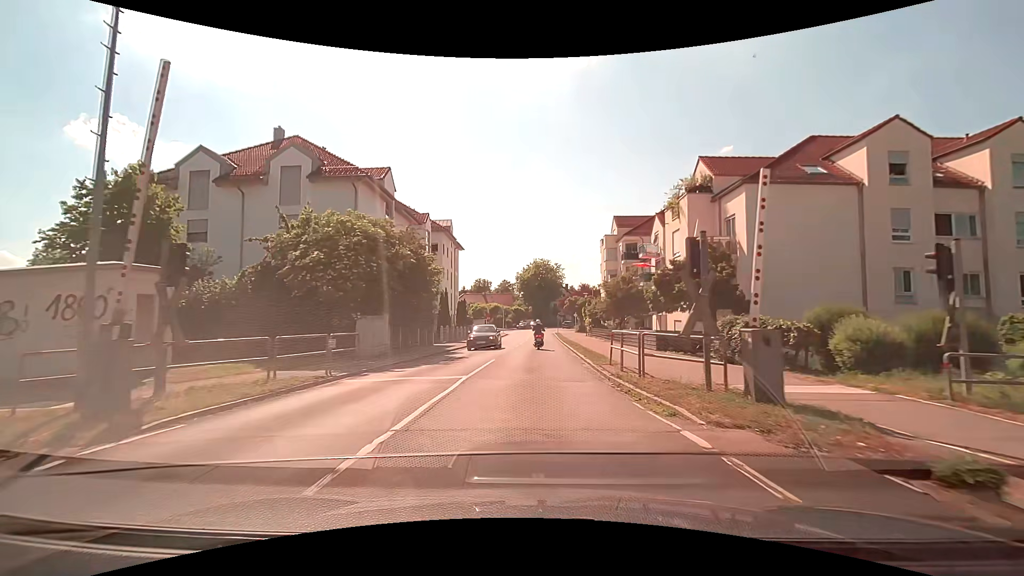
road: tertiary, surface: asphalt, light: Day
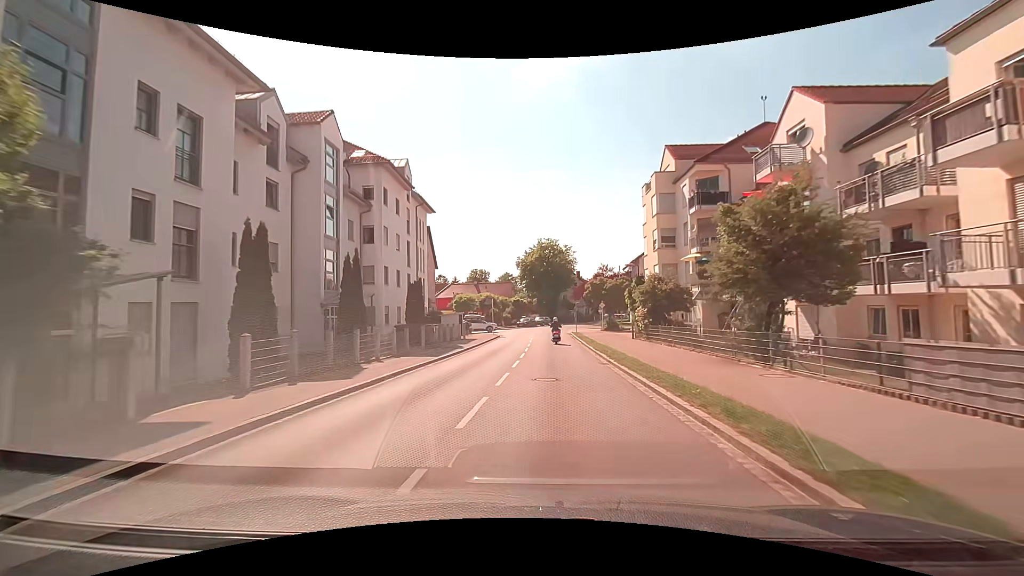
(-0.2, +25.0) m; -1°
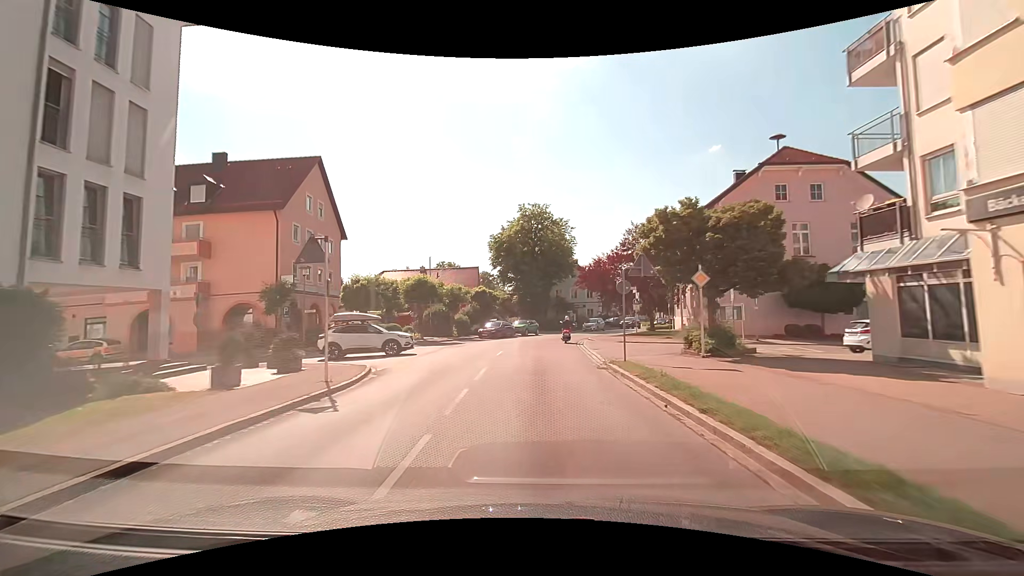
(+0.7, +34.4) m; +2°
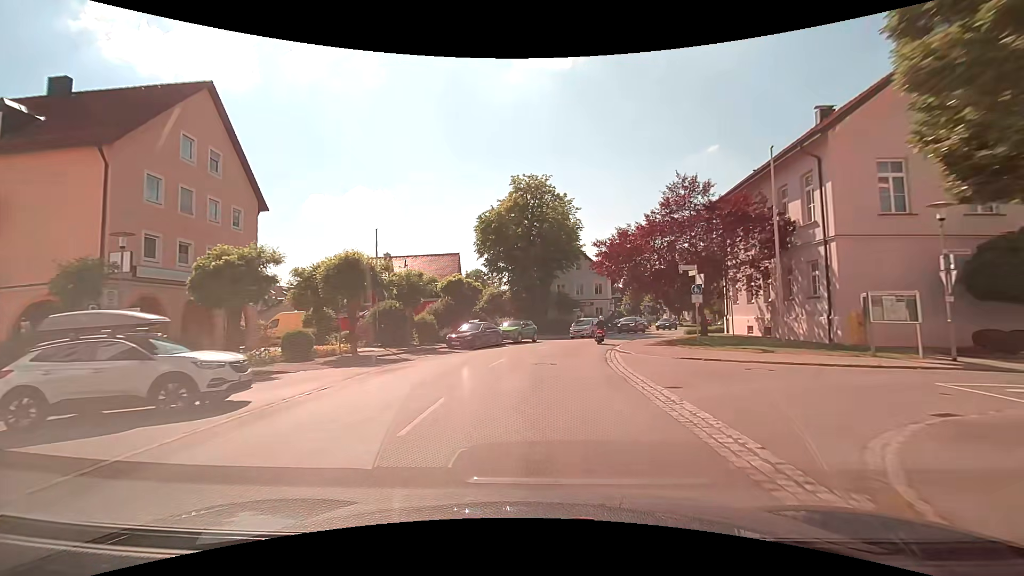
(0.0, +13.8) m; 0°
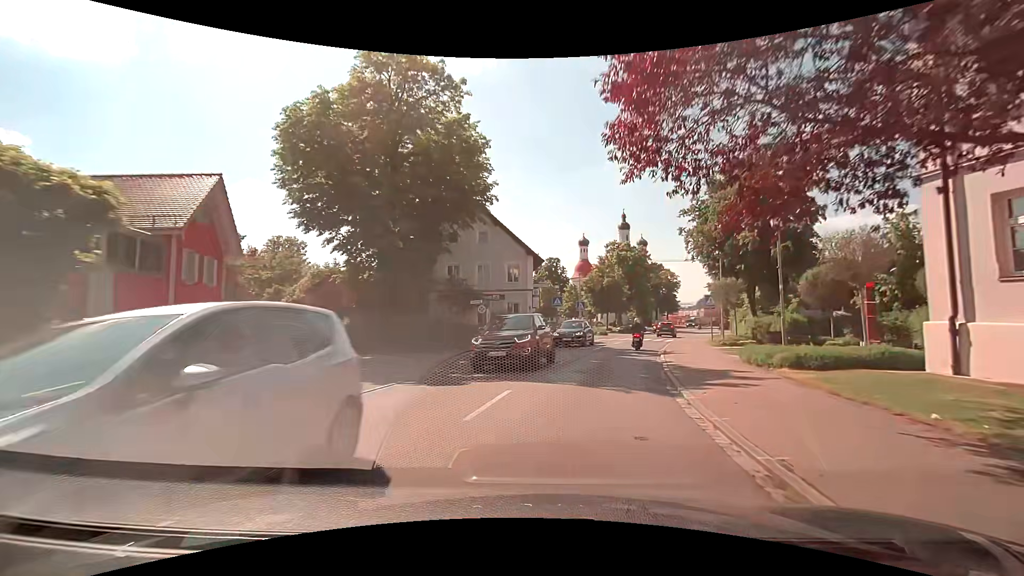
(+1.6, +25.3) m; +11°
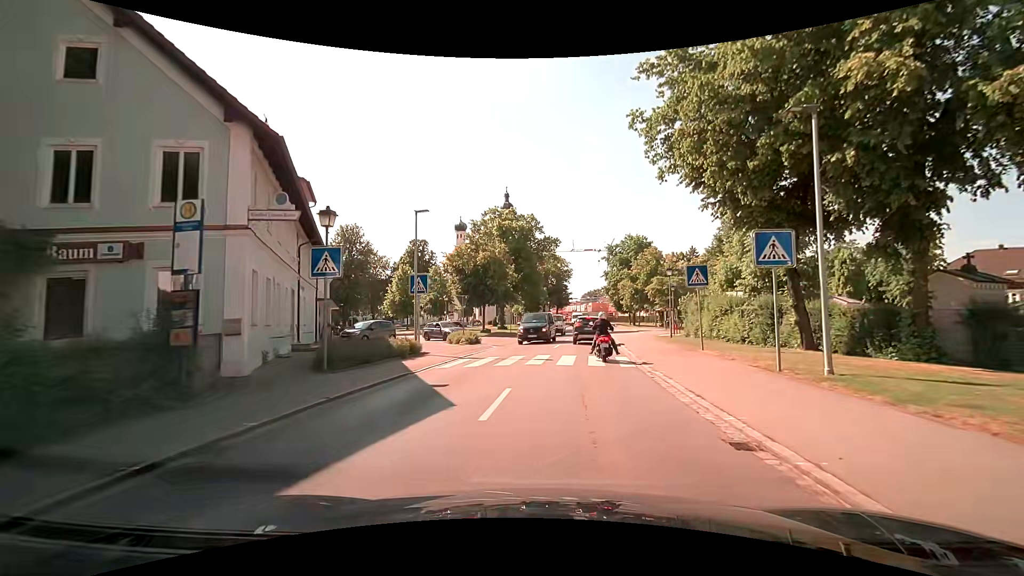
(+3.9, +26.2) m; +14°
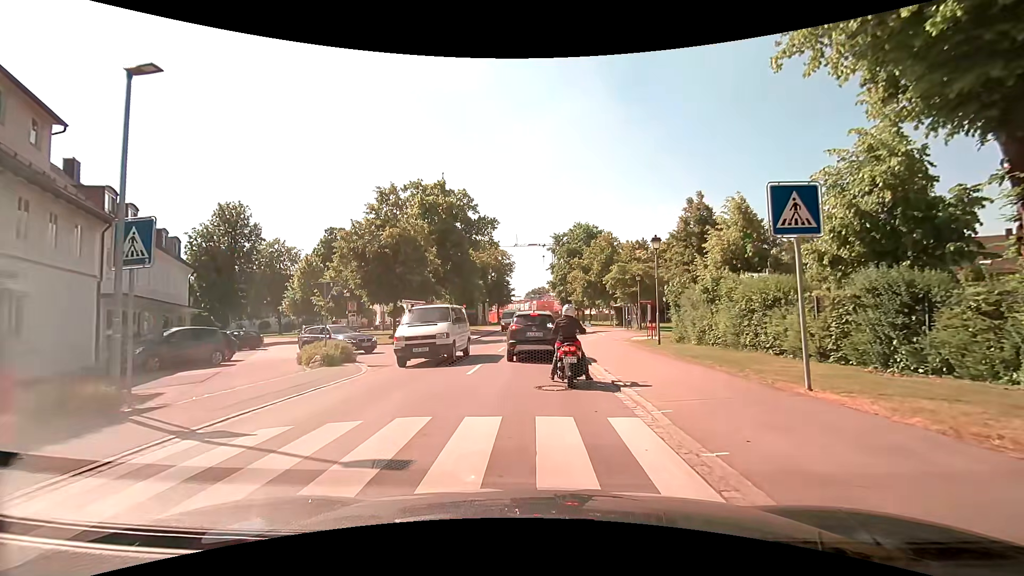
(+1.0, +11.8) m; +5°
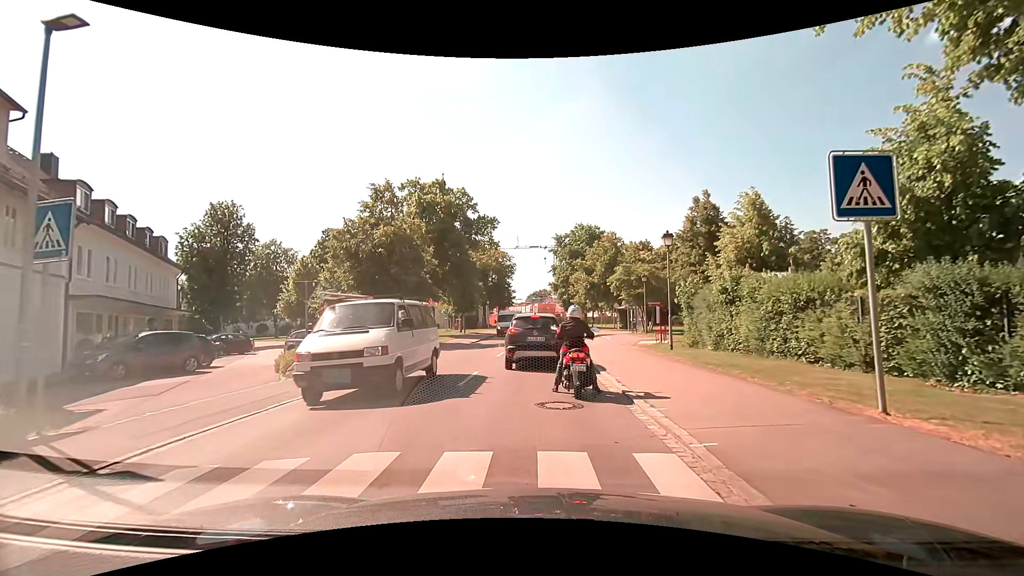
(0.0, +1.6) m; 0°
